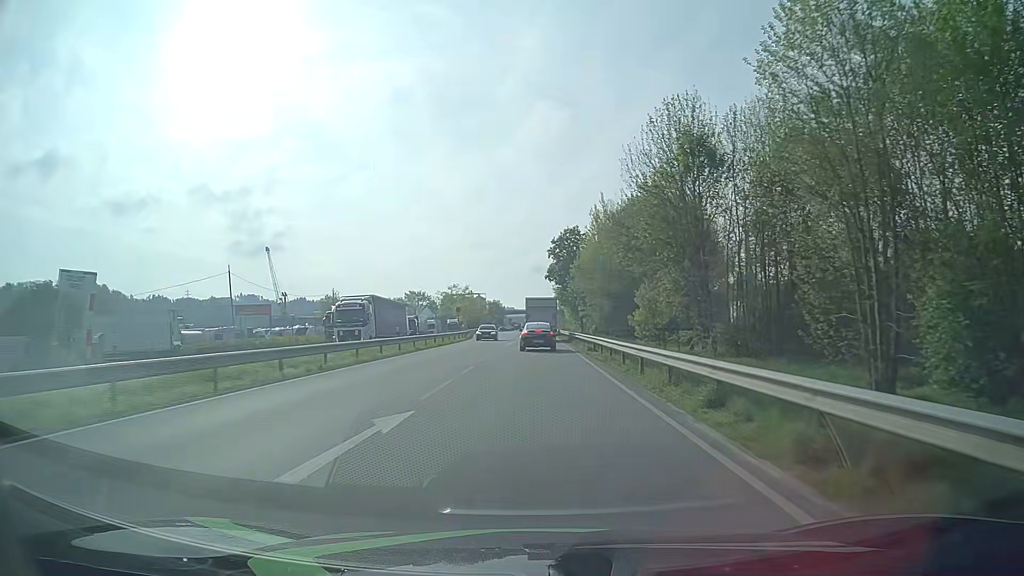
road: primary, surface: asphalt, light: Day
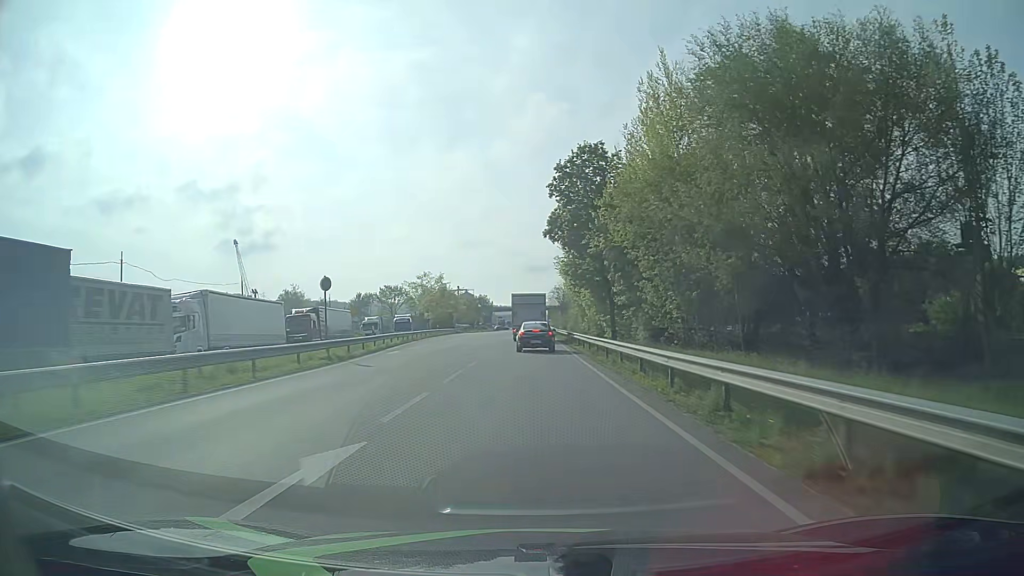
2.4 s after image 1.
(+0.4, +44.9) m; +1°
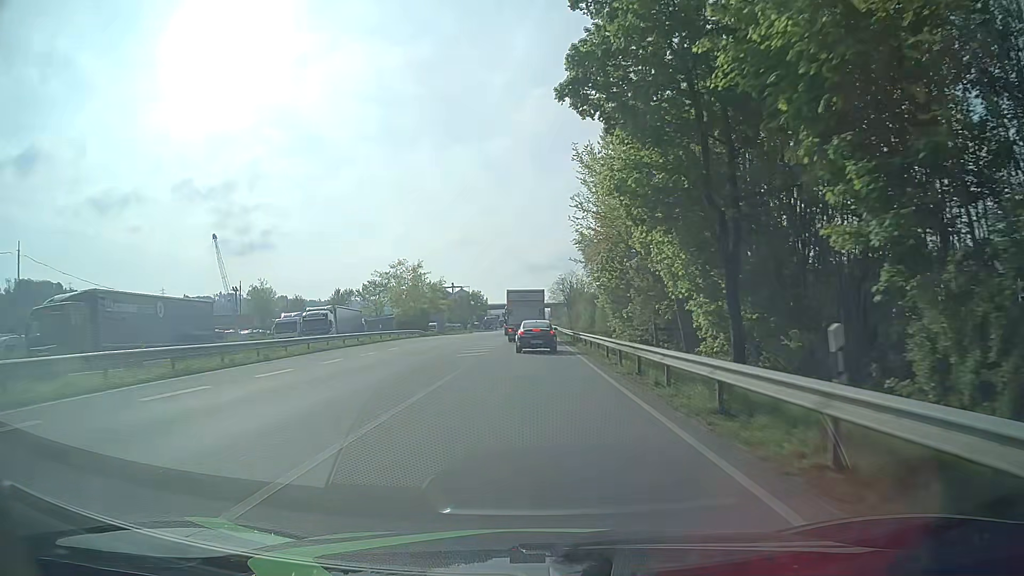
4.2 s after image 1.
(+0.1, +31.9) m; 0°
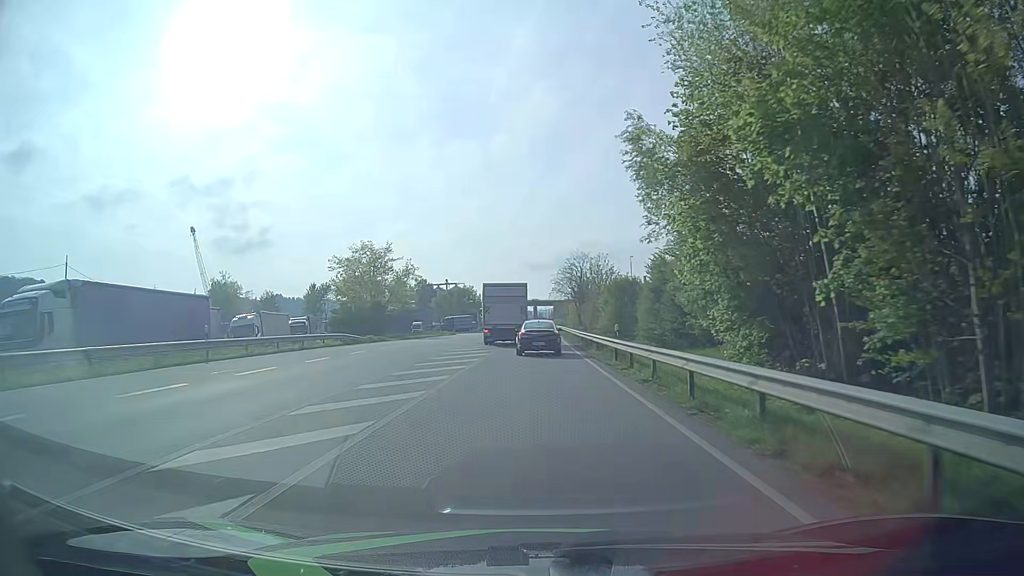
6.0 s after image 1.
(0.0, +29.6) m; 0°
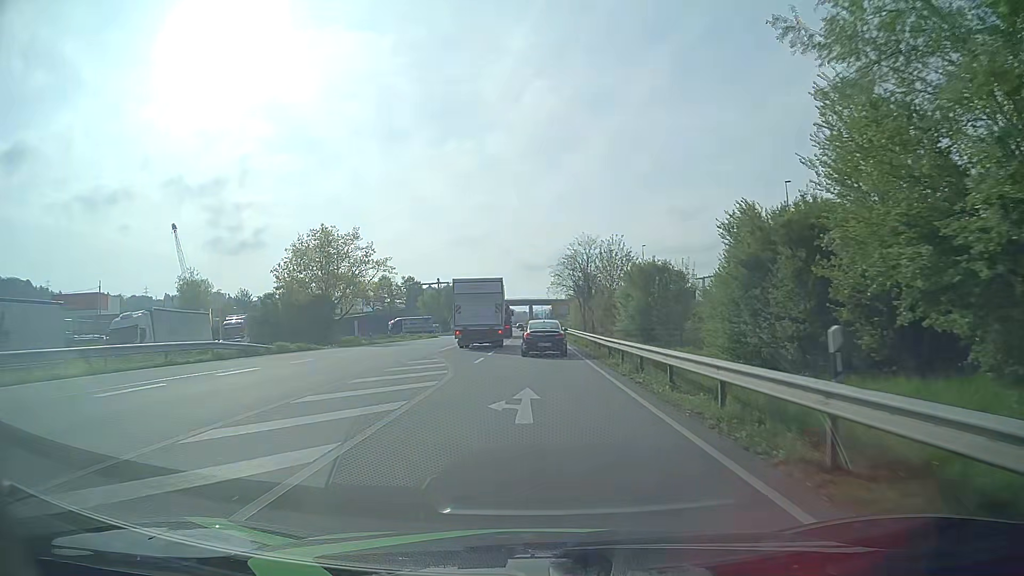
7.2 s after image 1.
(+0.1, +18.2) m; 0°
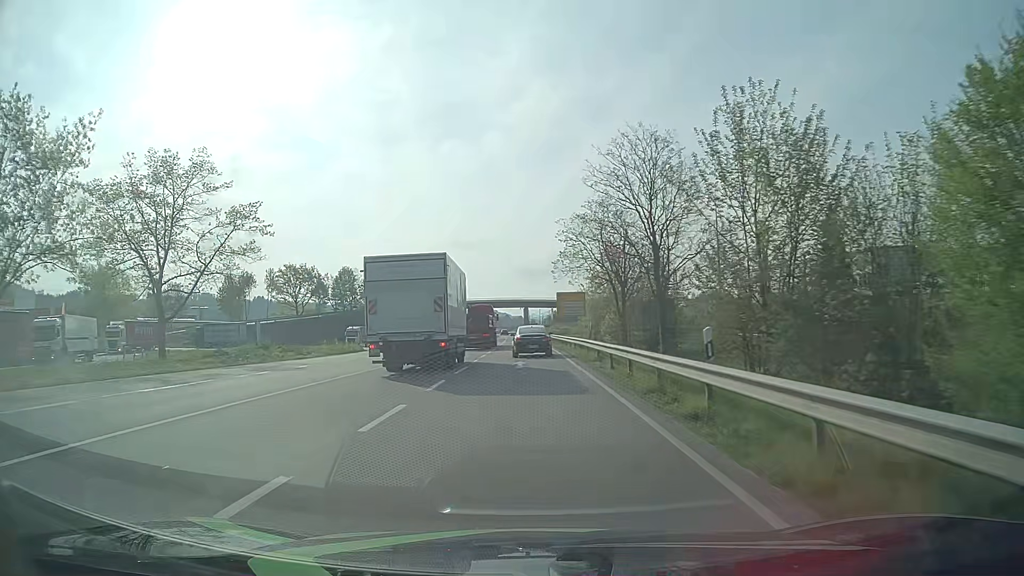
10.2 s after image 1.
(+0.3, +44.5) m; 0°
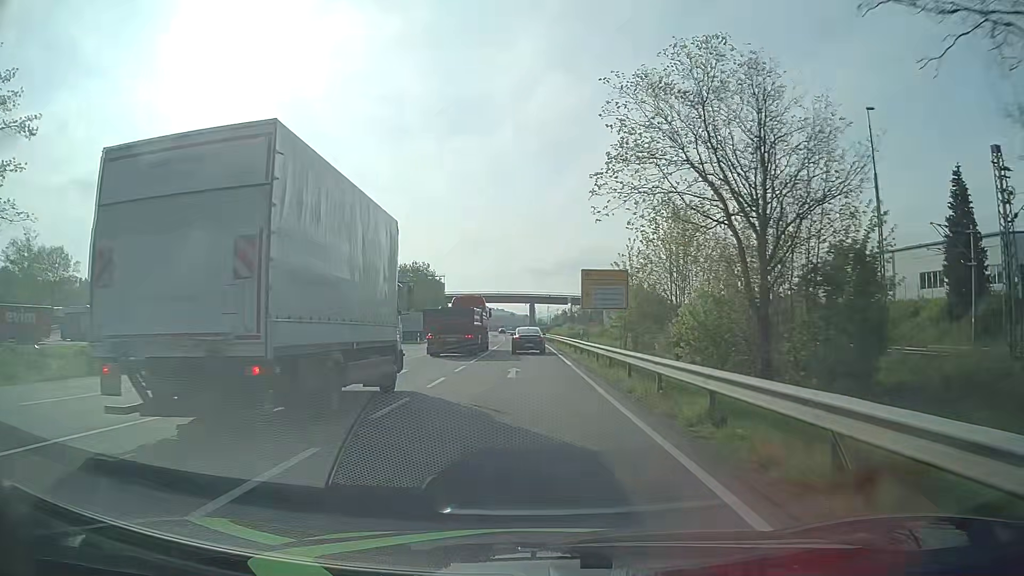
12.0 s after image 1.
(-0.1, +28.9) m; -1°
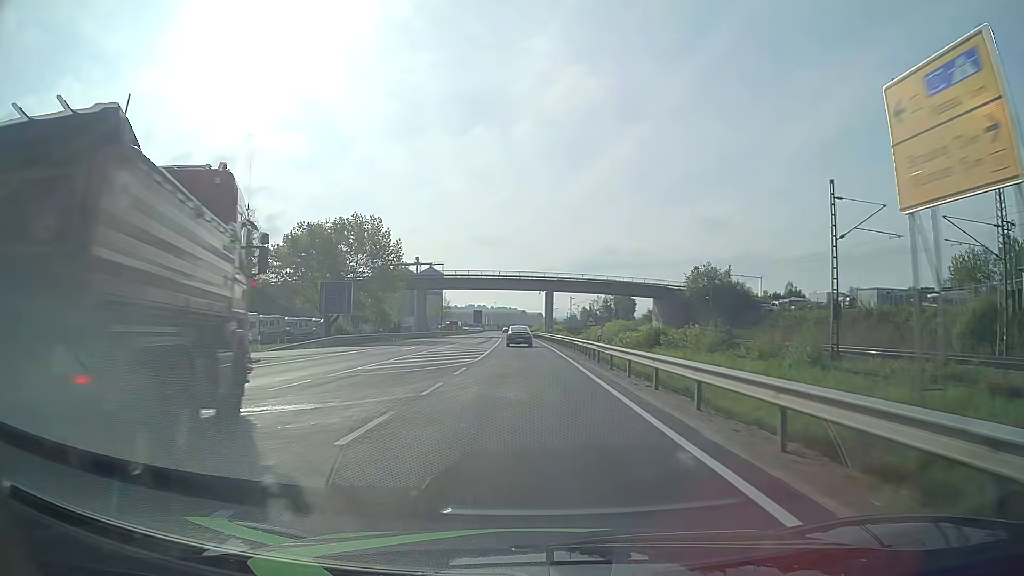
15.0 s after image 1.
(-0.5, +54.6) m; -1°
(0, +10) (0, +20) (0, +30) (0, +40) (-1, +50) (-1, +60) (-1, +70) (-2, +80) (-2, +90) (-3, +100) m
